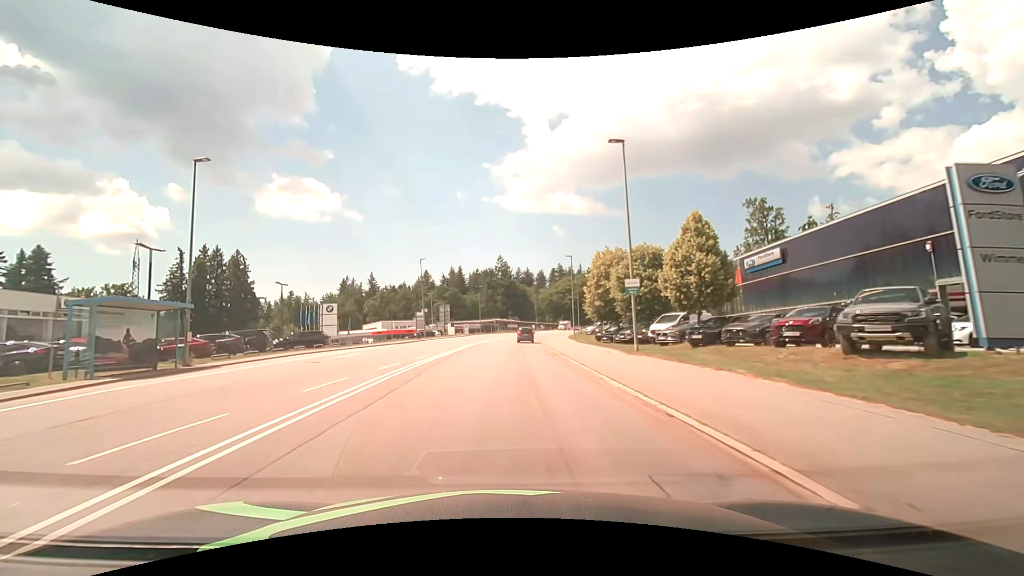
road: secondary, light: Day
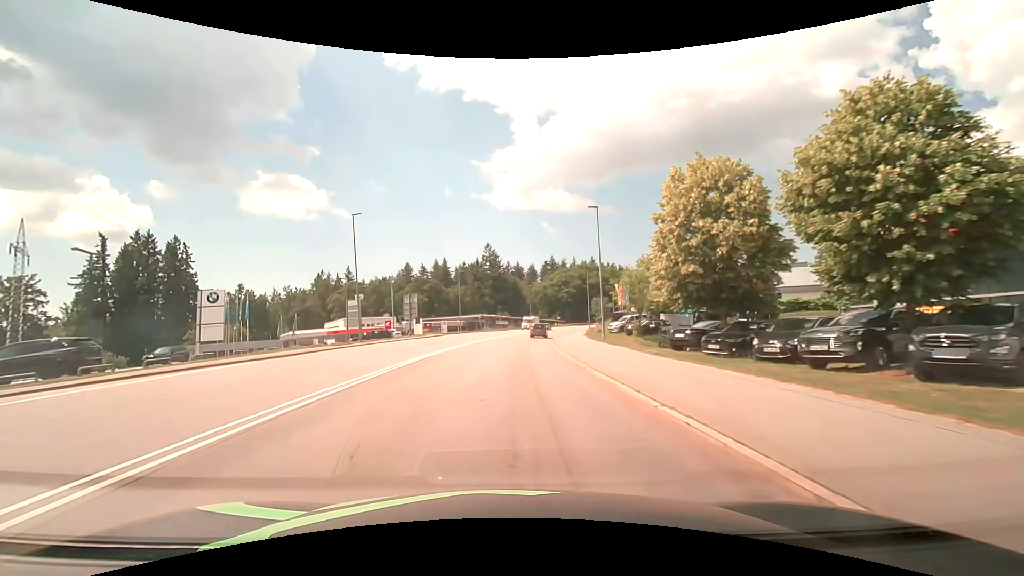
(+0.1, +24.3) m; +1°
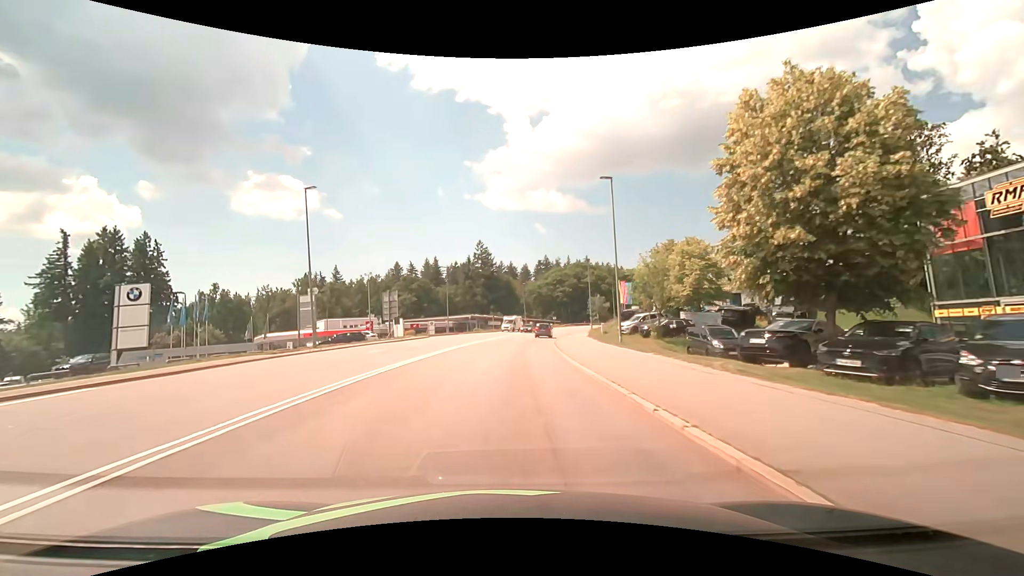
(+0.1, +7.9) m; +1°
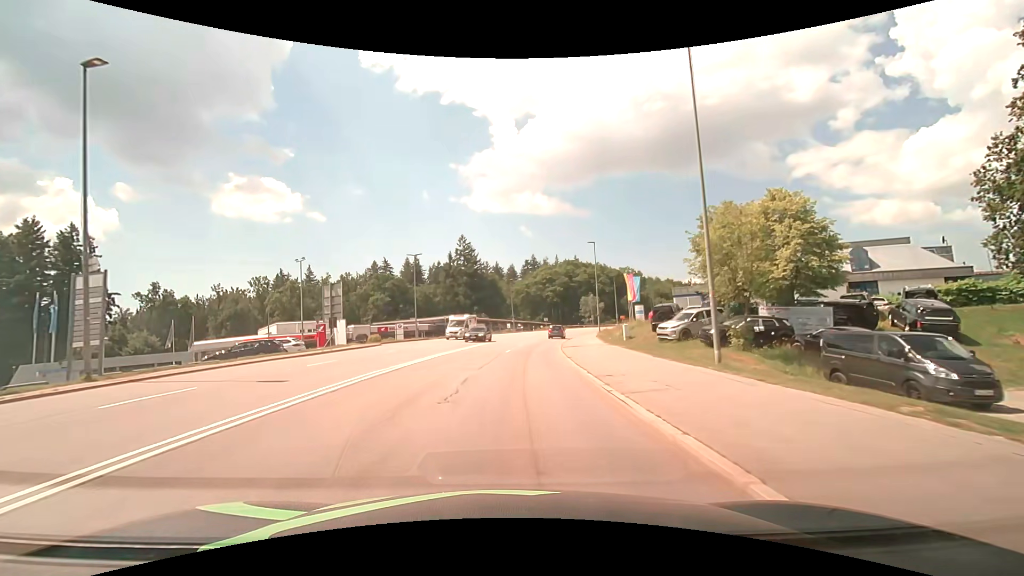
(+0.3, +15.6) m; +2°
